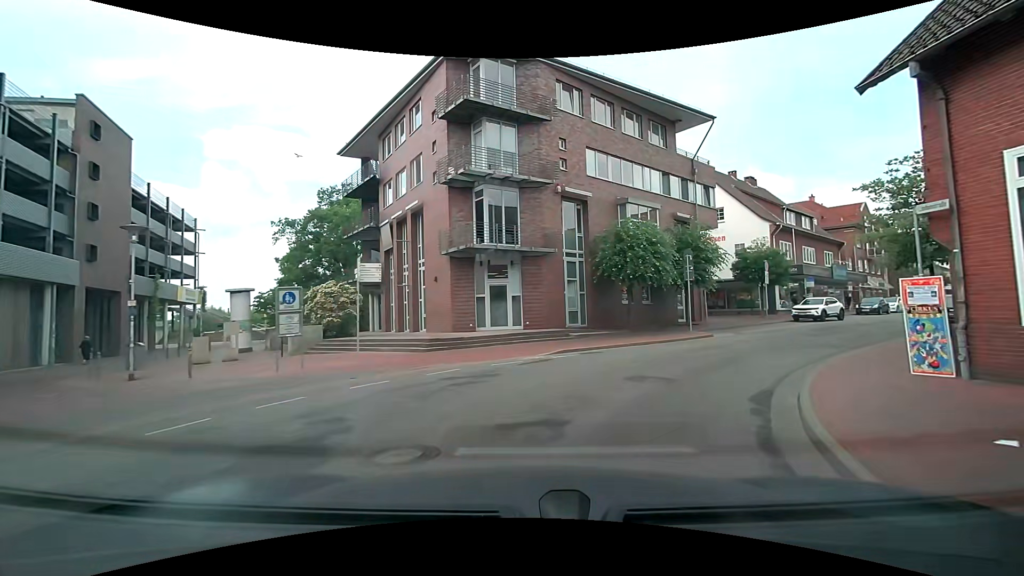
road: unclassified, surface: asphalt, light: Day
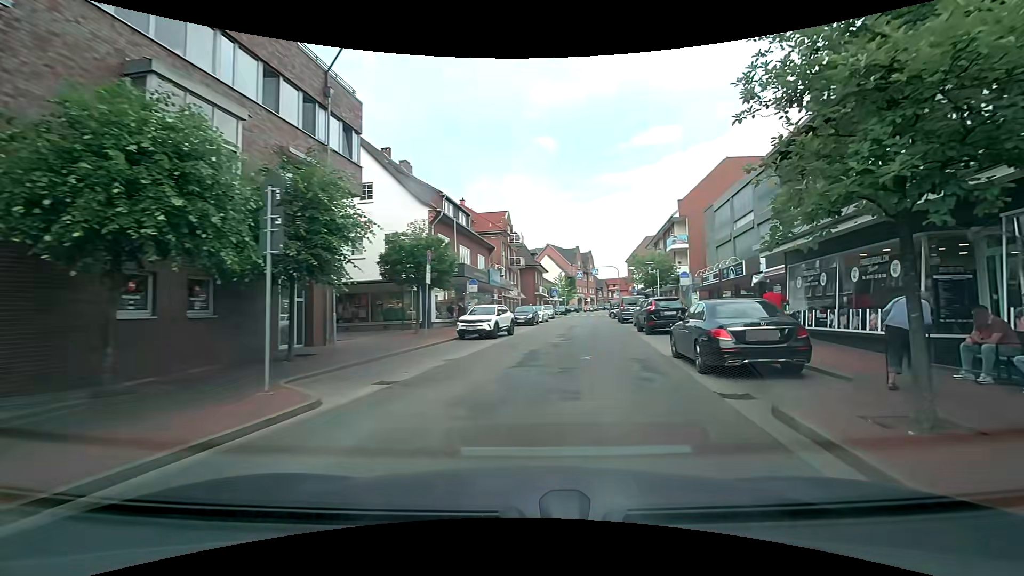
(+4.3, +13.7) m; +38°
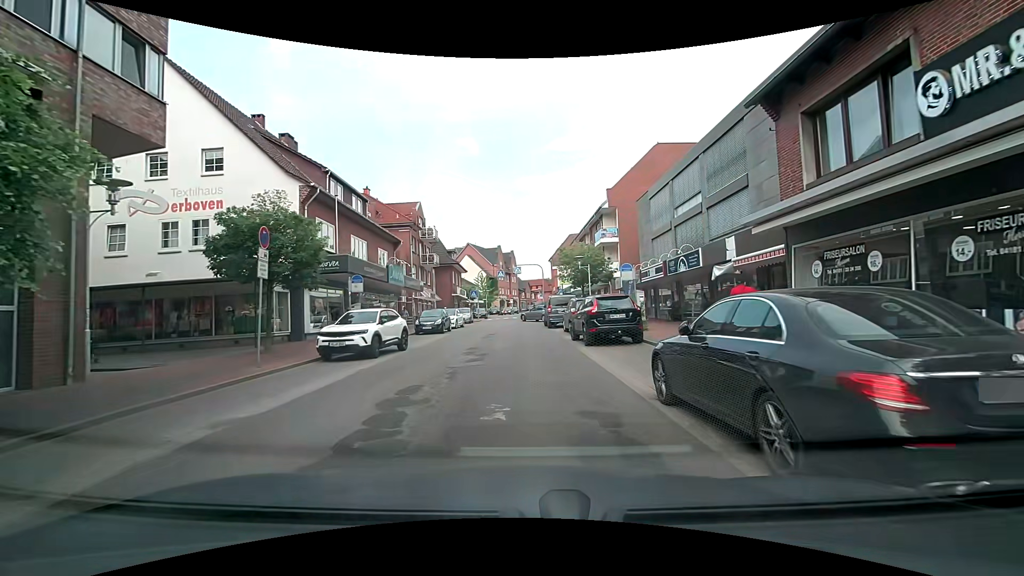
(+0.8, +6.5) m; +10°
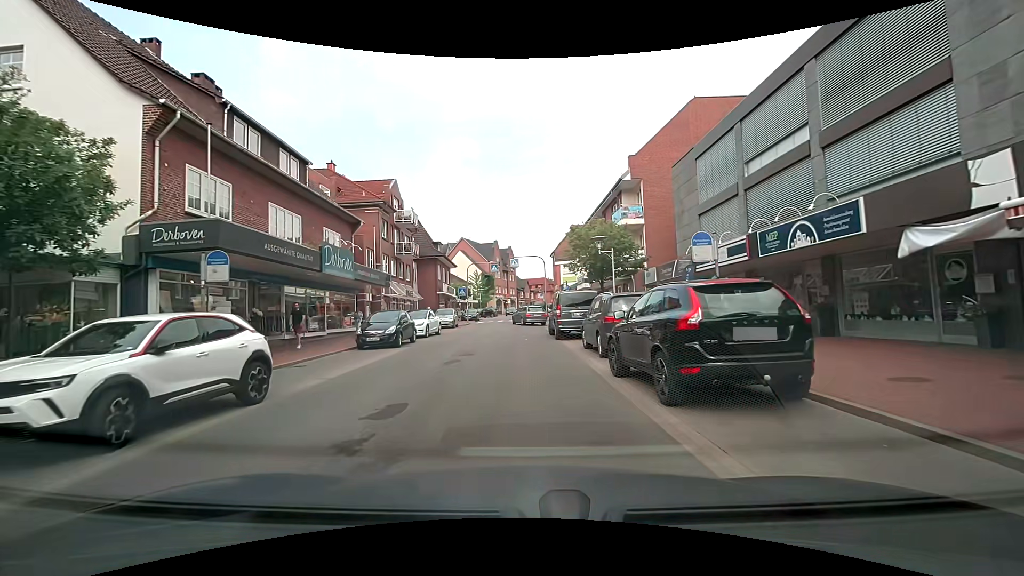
(+0.1, +9.7) m; 0°
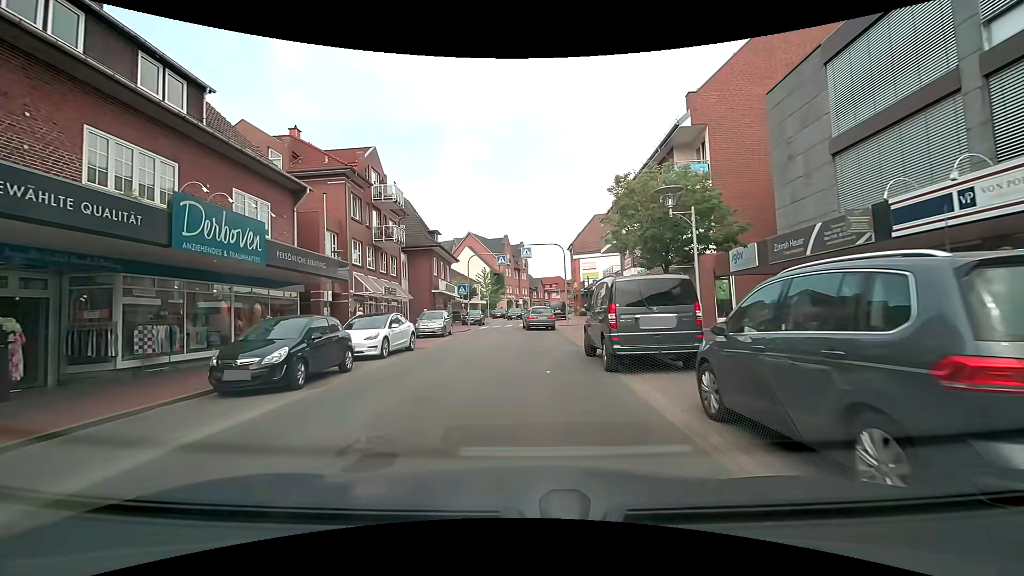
(0.0, +9.8) m; -1°
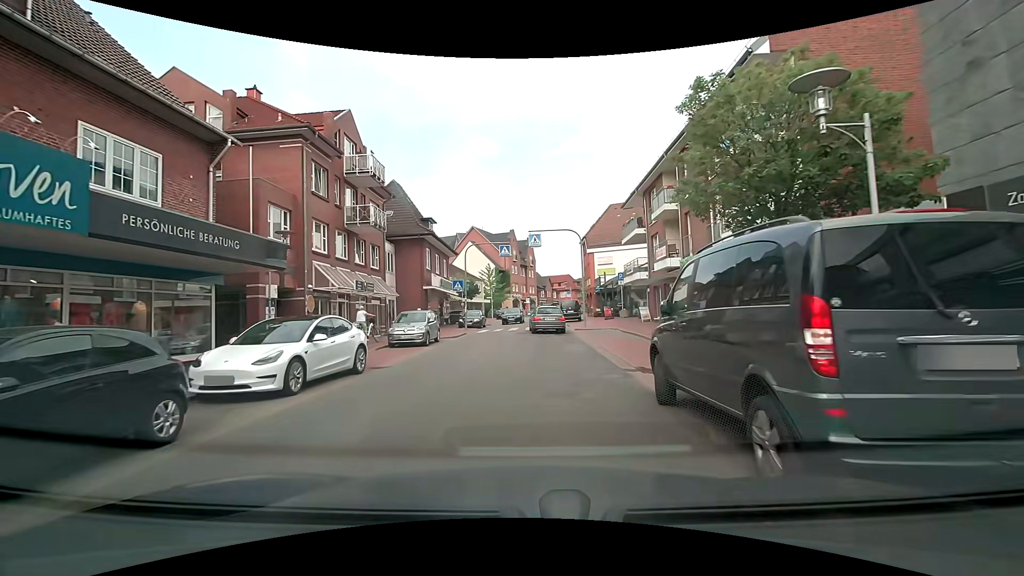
(0.0, +6.6) m; 0°
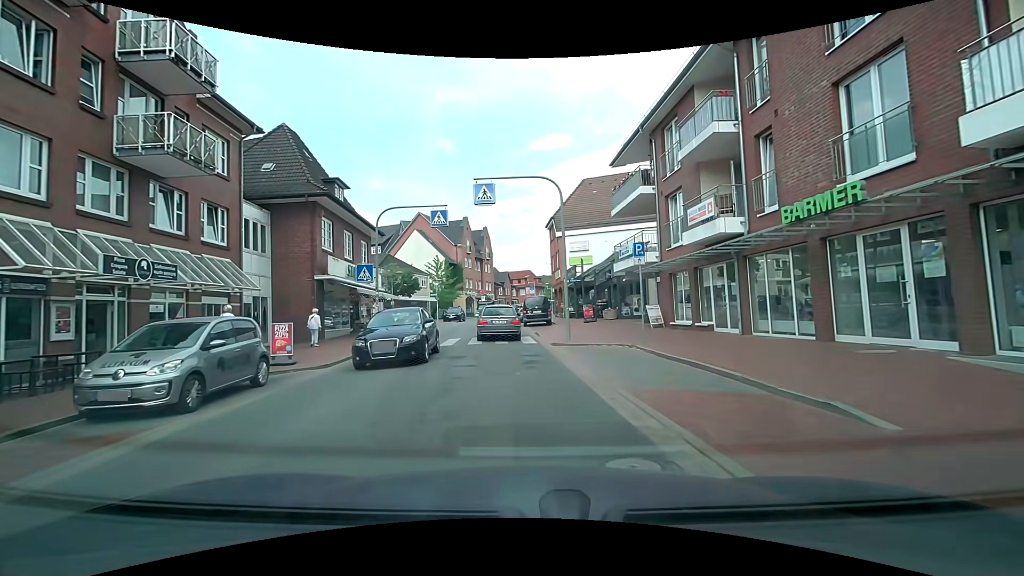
(+0.3, +12.3) m; +4°
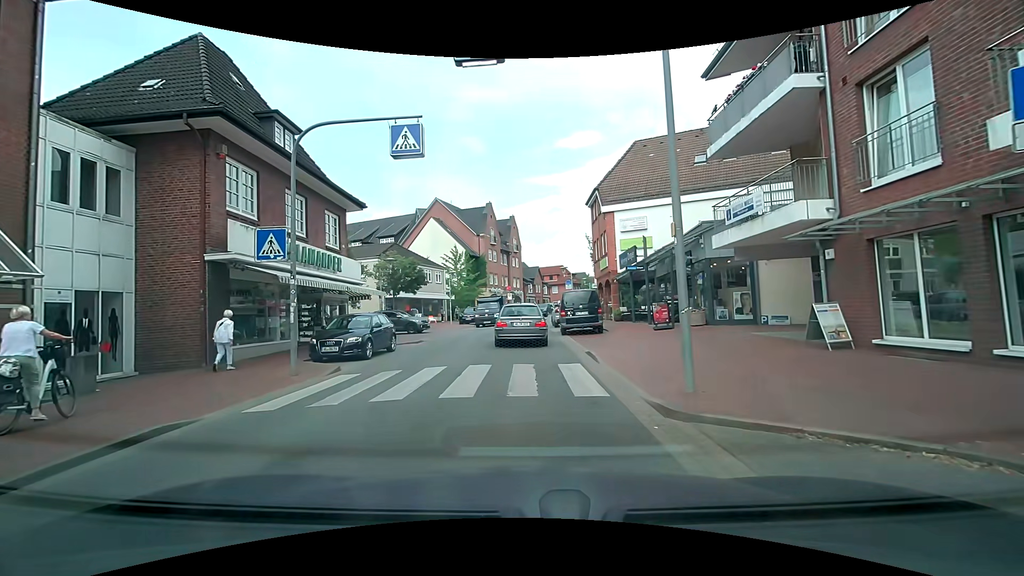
(-0.2, +10.4) m; -3°
